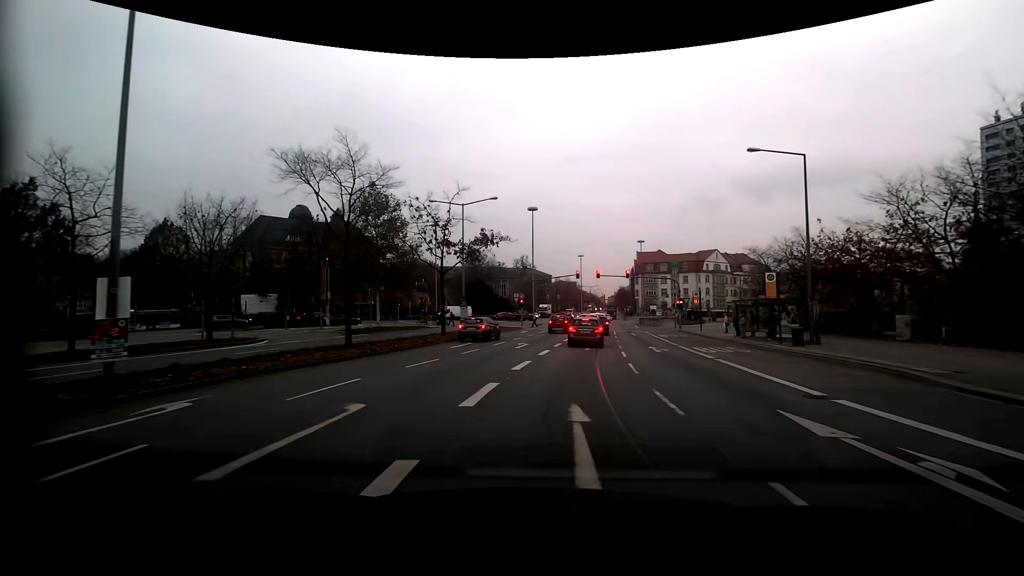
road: secondary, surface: asphalt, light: Day
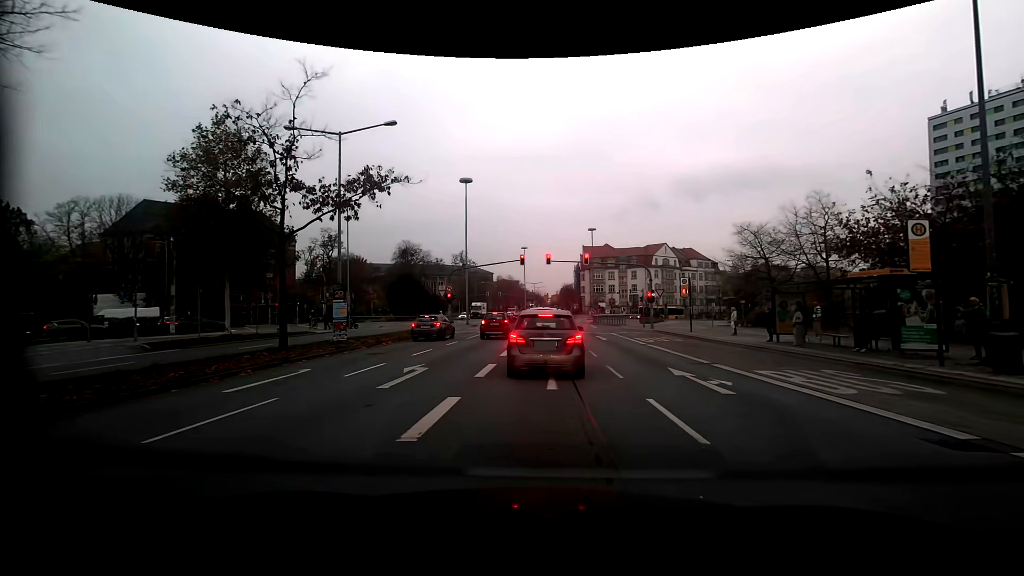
(+0.6, +13.5) m; +6°
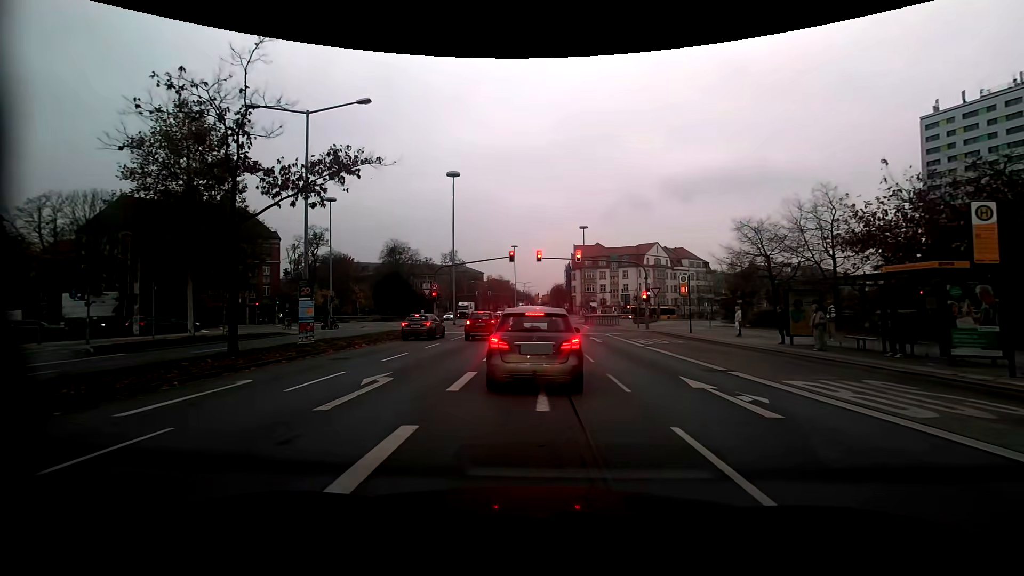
(0.0, +2.1) m; +2°
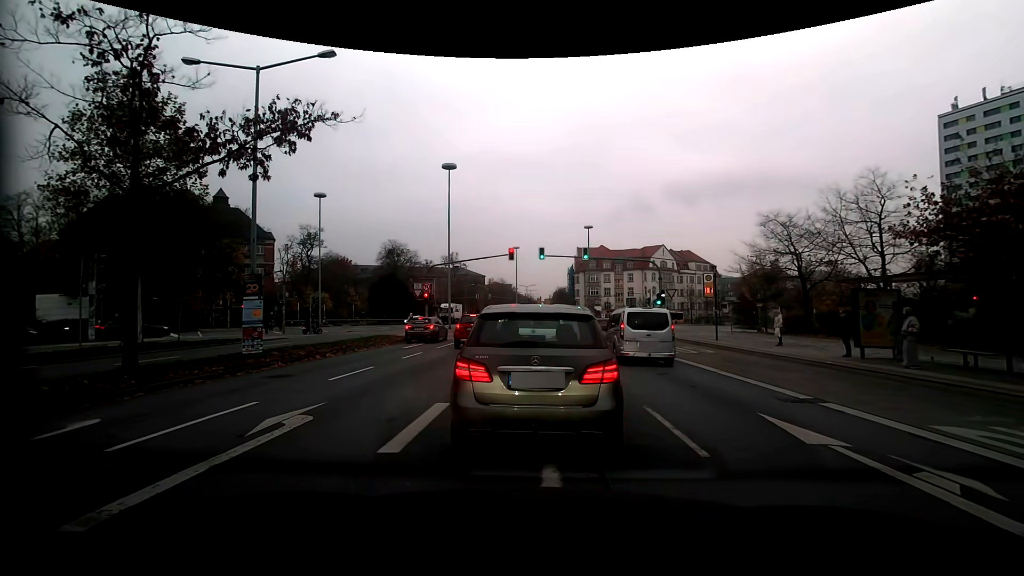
(0.0, +3.6) m; +1°
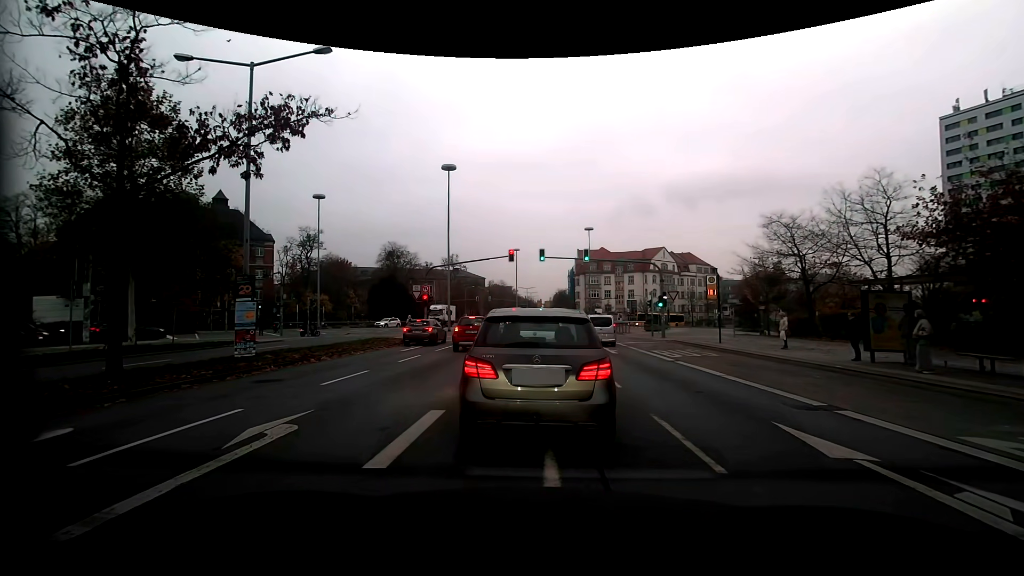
(0.0, +0.5) m; 0°
